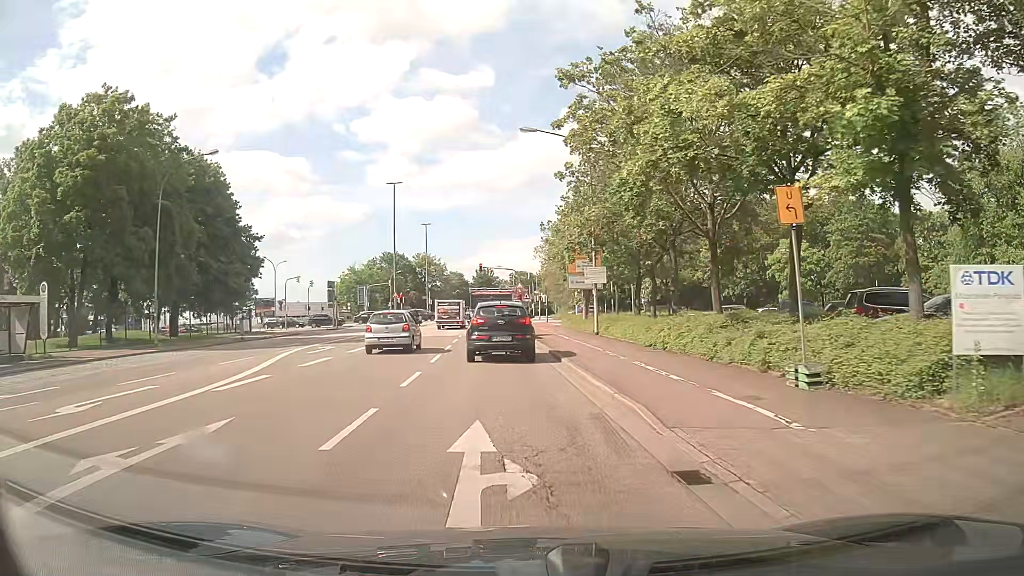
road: unclassified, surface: asphalt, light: Day
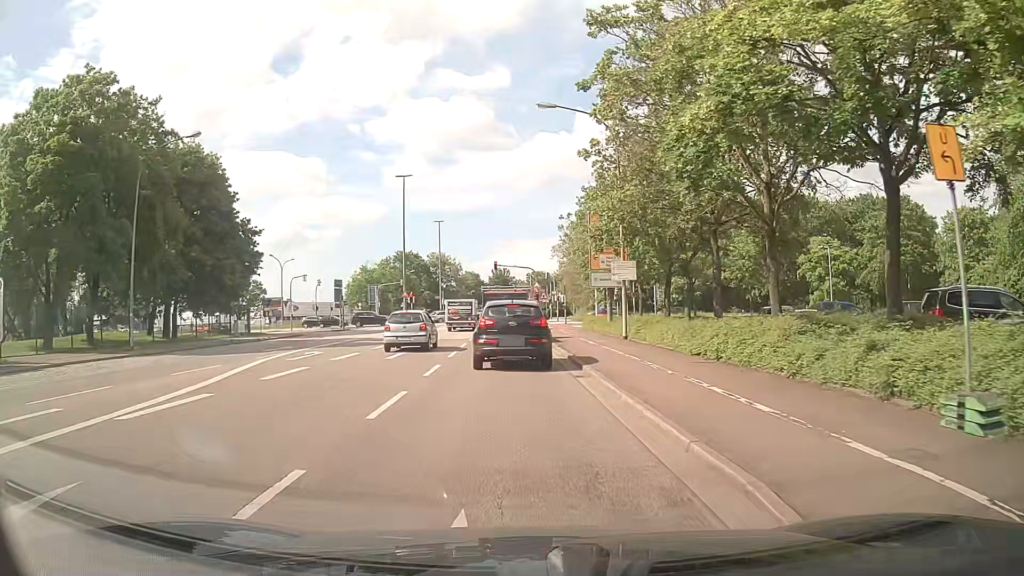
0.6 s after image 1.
(0.0, +3.8) m; -2°
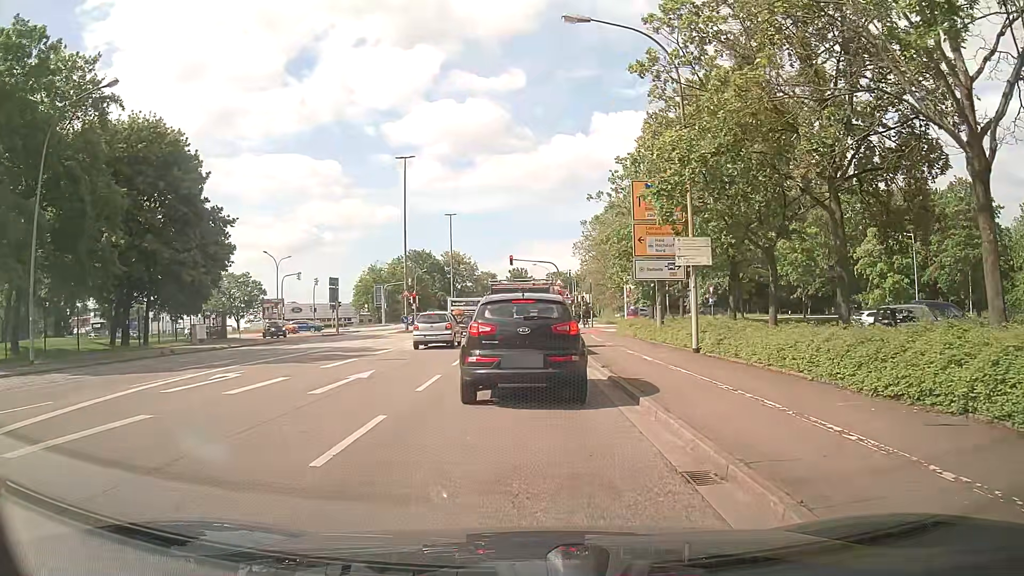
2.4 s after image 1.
(0.0, +8.5) m; -1°
